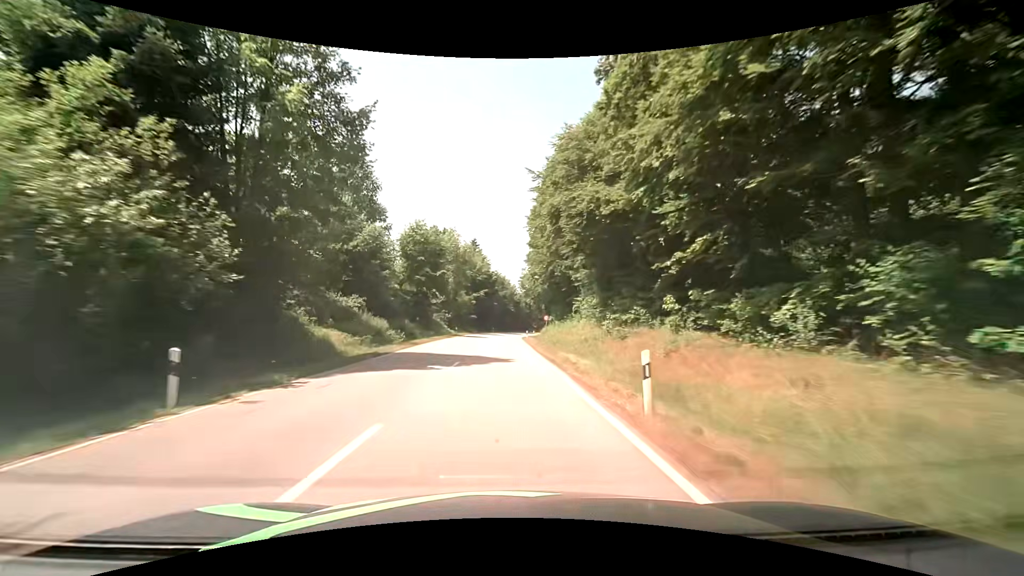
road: secondary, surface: asphalt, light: Day
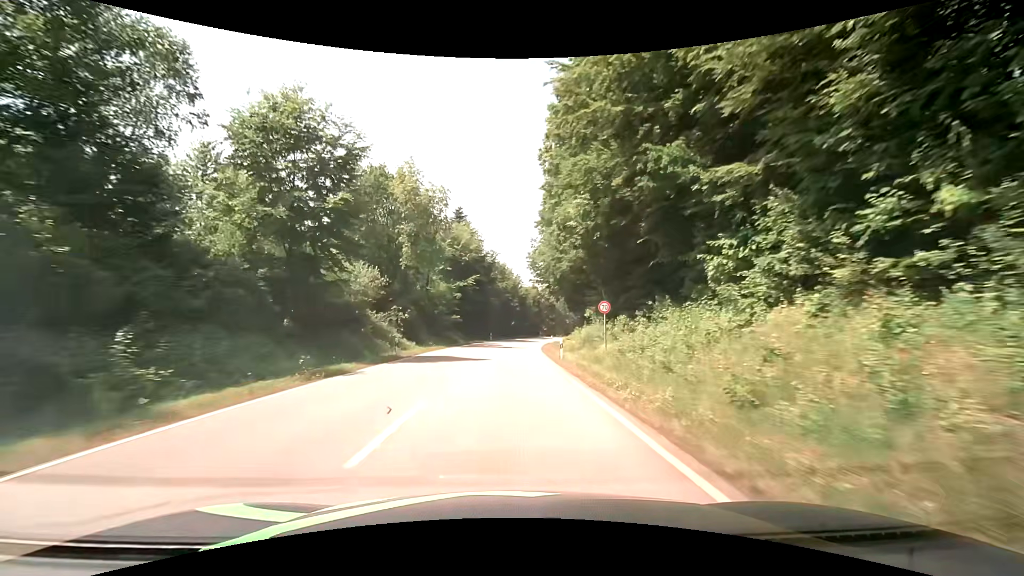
(0.0, +33.3) m; 0°
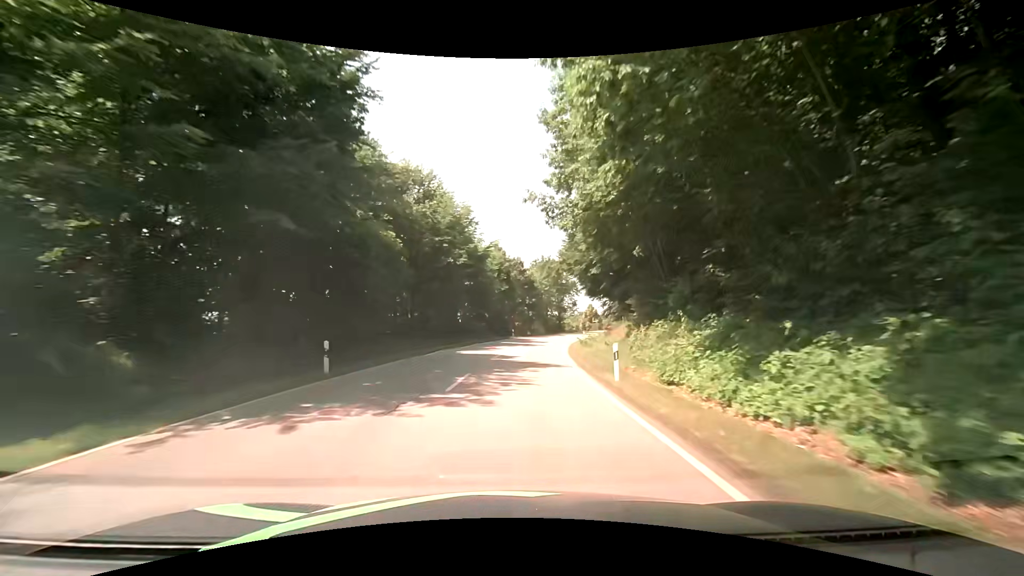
(+1.8, +53.6) m; +6°
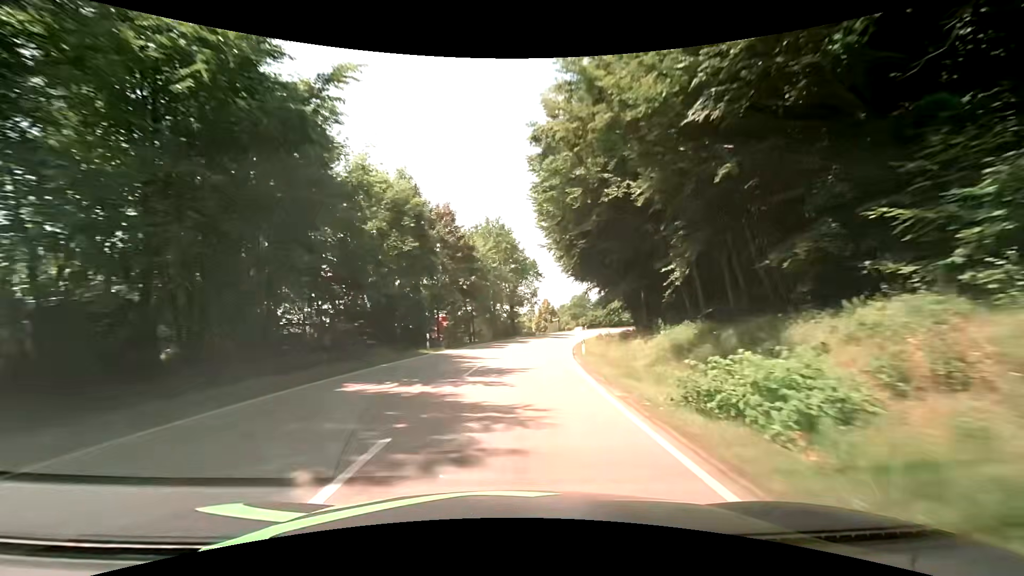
(+1.3, +32.2) m; +6°
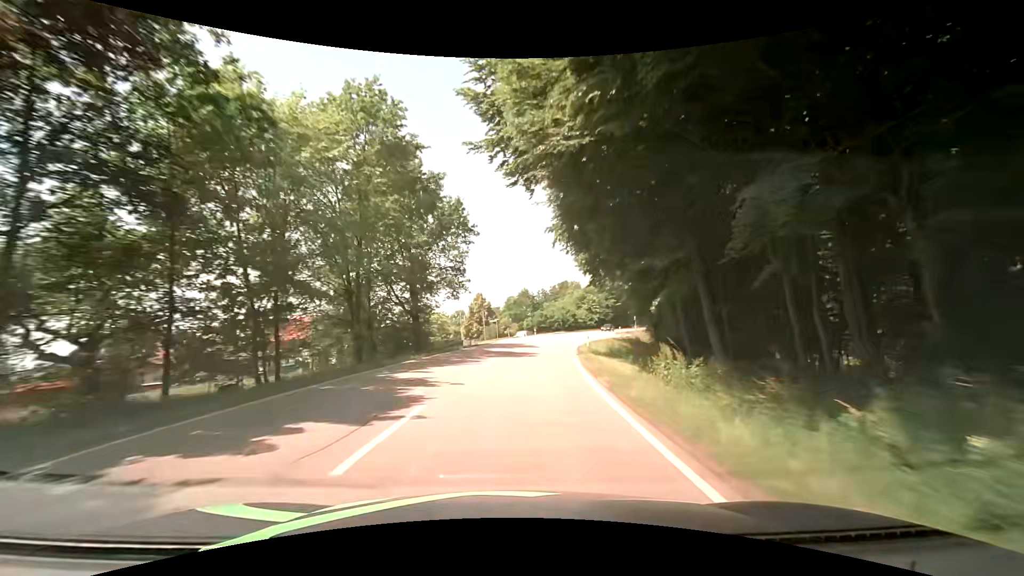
(+2.2, +32.5) m; +7°
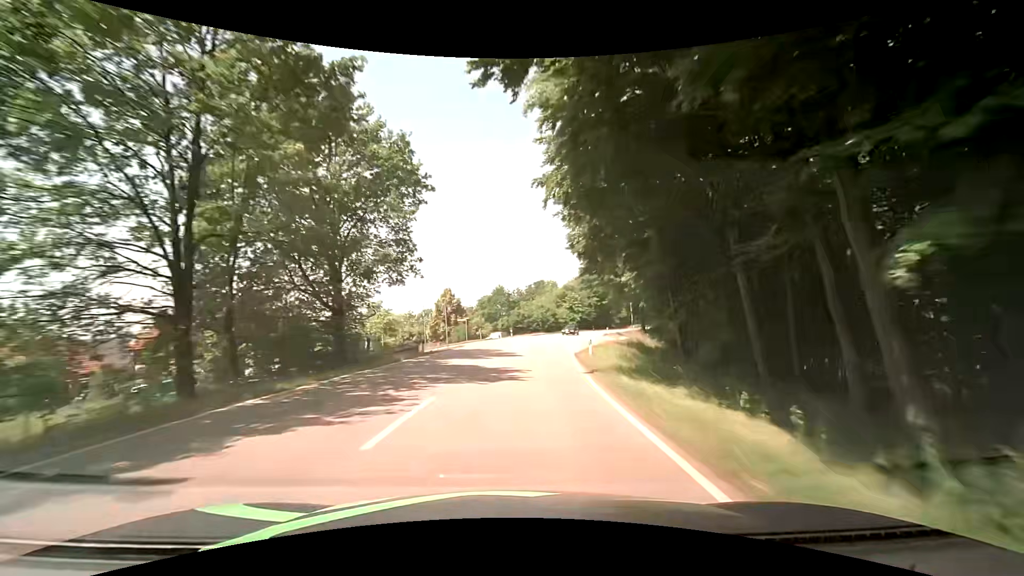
(+0.3, +10.9) m; +3°
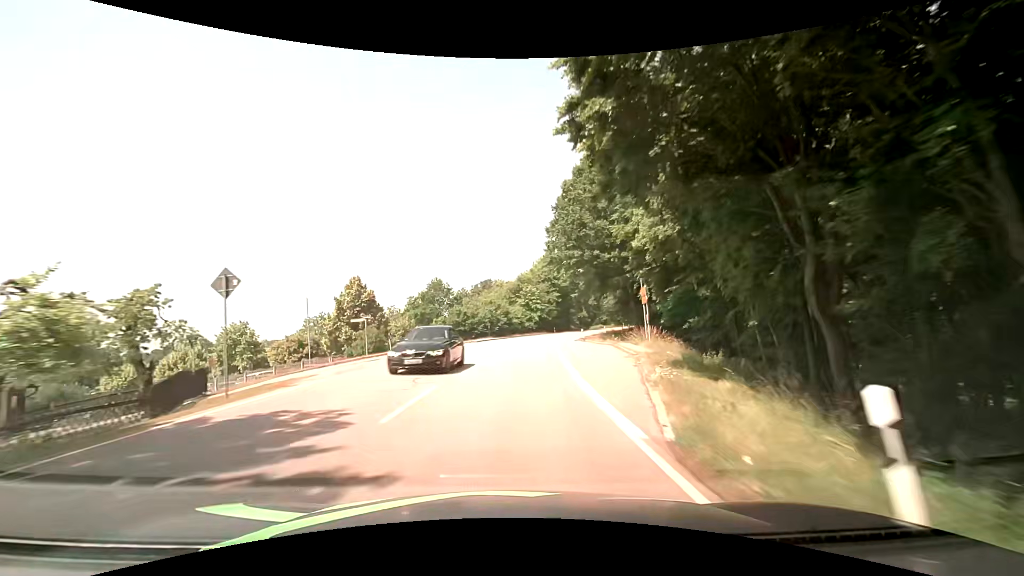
(+1.3, +21.9) m; +7°
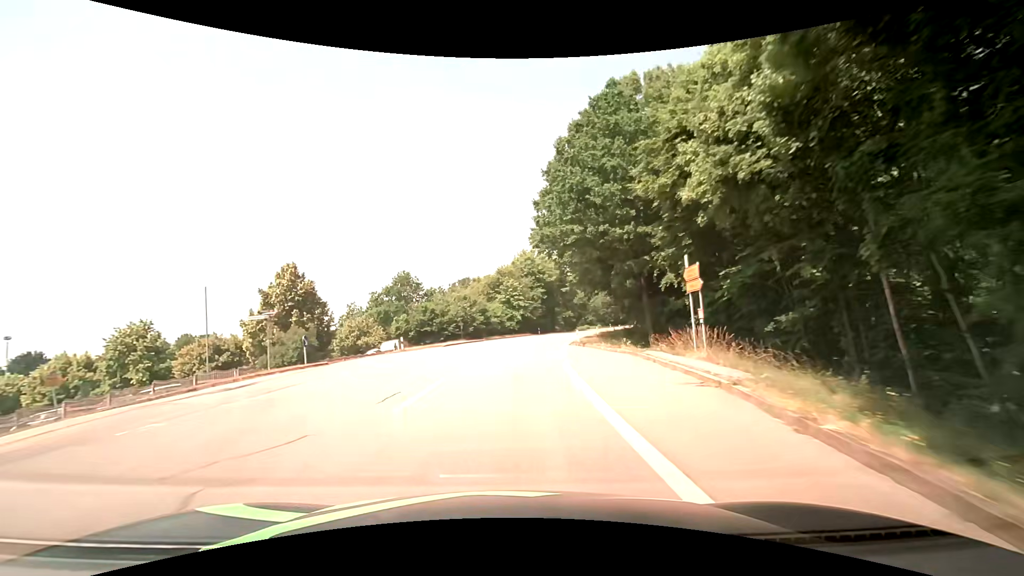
(+0.1, +10.9) m; +2°
(0, +10) (+1, +20) (+2, +30) (+3, +40) (+5, +50) (+7, +59) (+9, +69) (+12, +79) (+15, +88) (+18, +98) m
